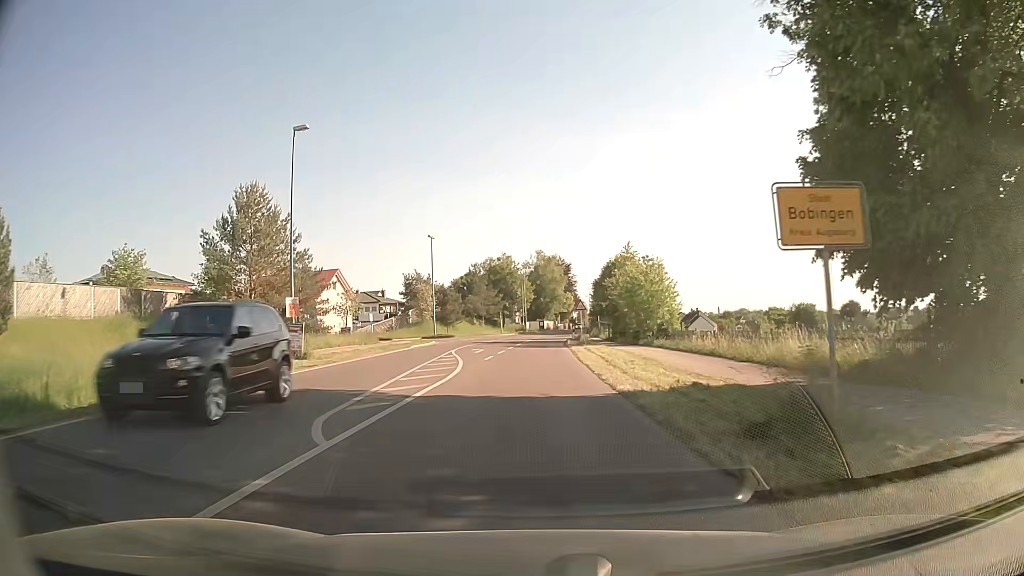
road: tertiary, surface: asphalt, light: Day
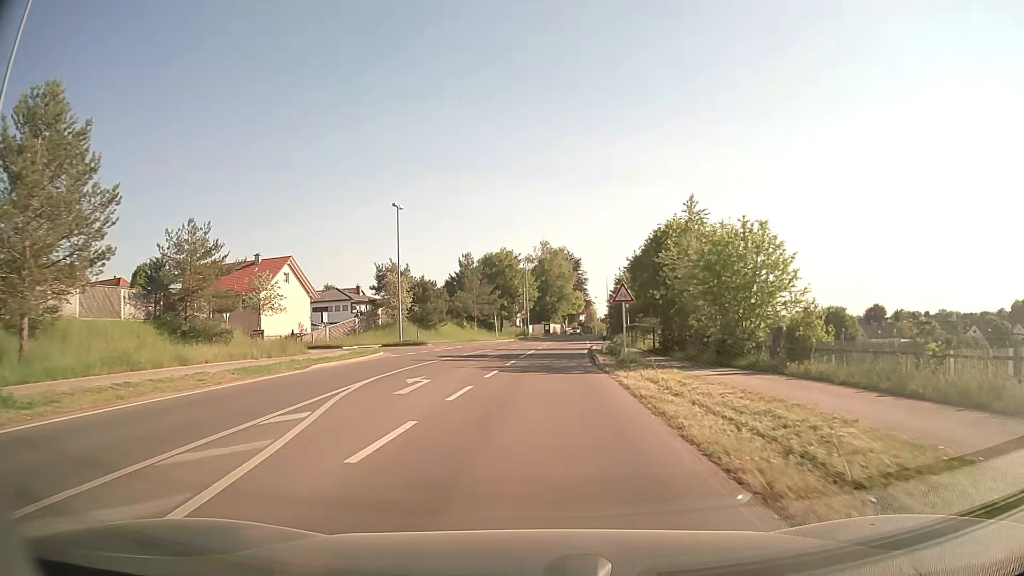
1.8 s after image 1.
(-0.1, +20.0) m; 0°
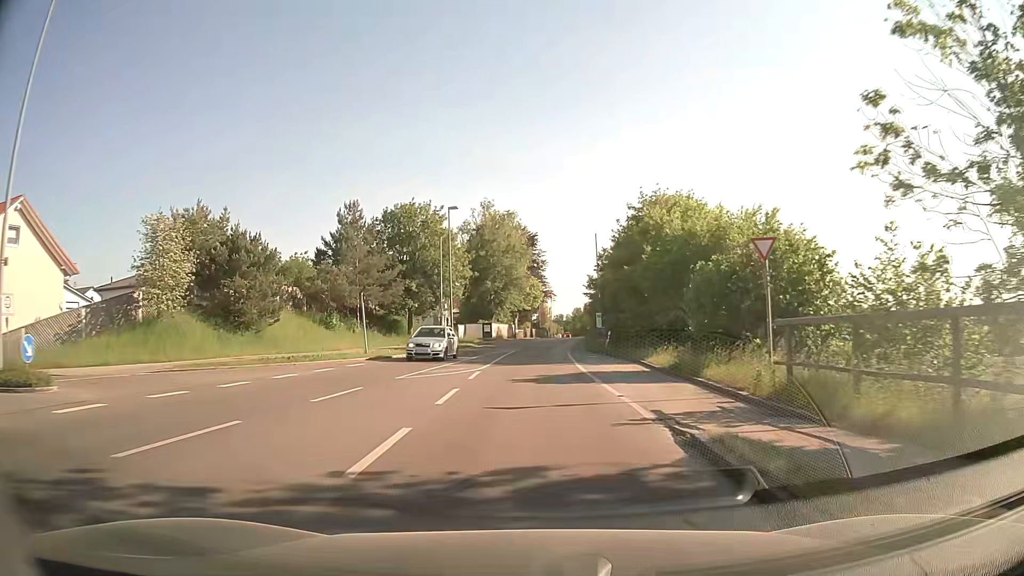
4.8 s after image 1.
(+1.2, +38.5) m; +4°
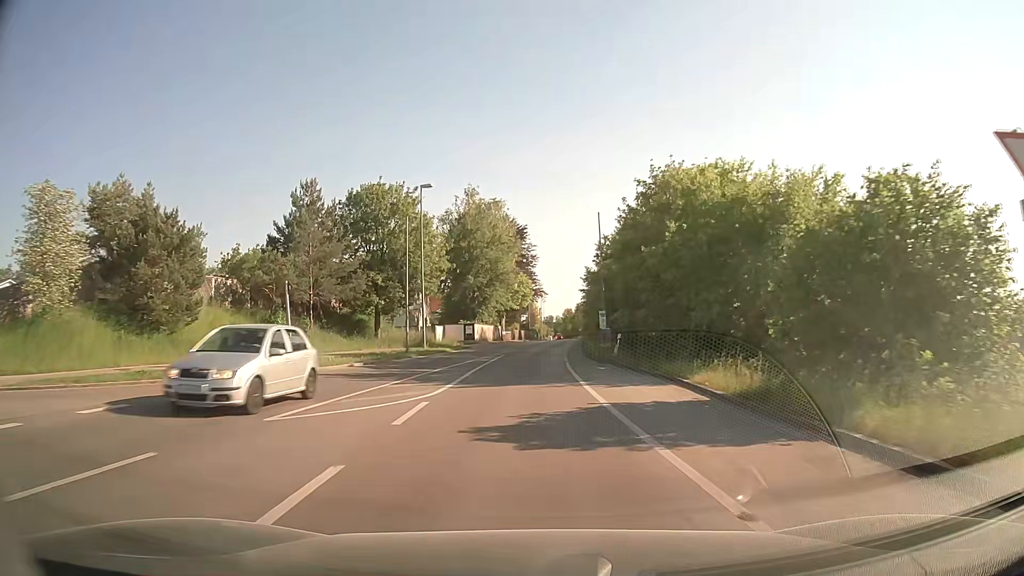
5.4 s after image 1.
(+0.1, +8.5) m; +1°
